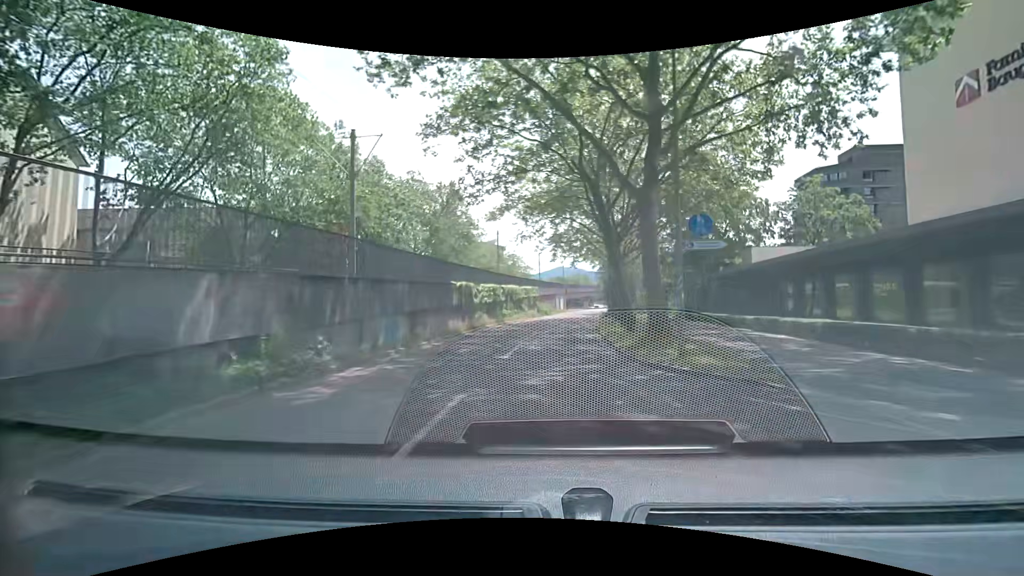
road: tertiary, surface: asphalt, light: Day
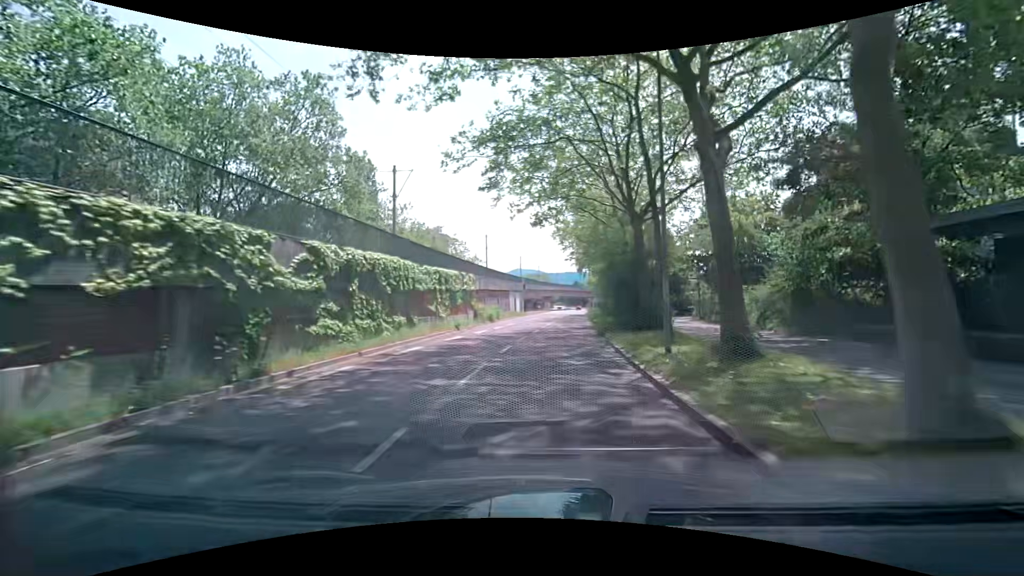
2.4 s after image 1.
(+1.1, +29.1) m; +3°
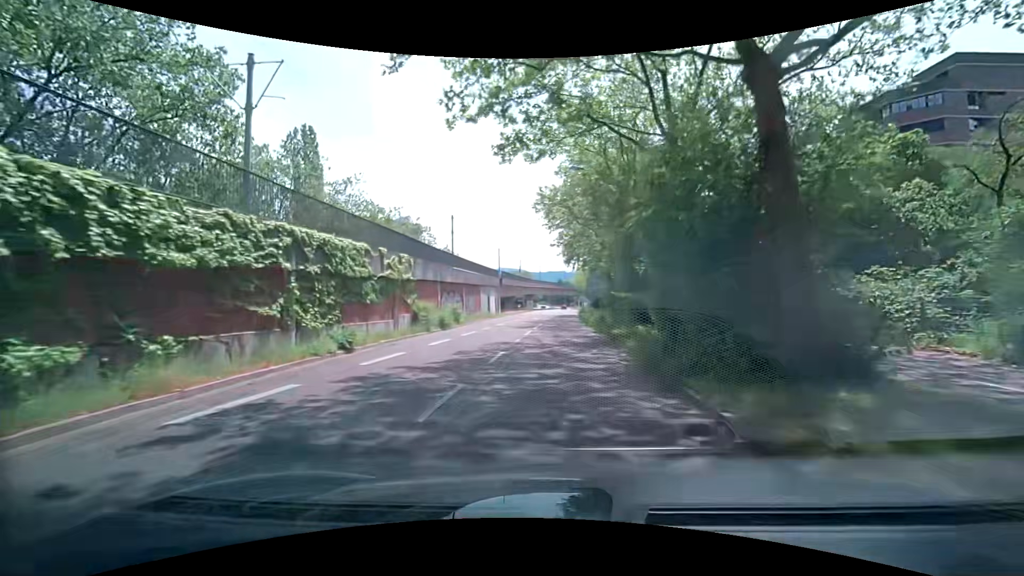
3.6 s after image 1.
(+0.5, +14.5) m; +3°
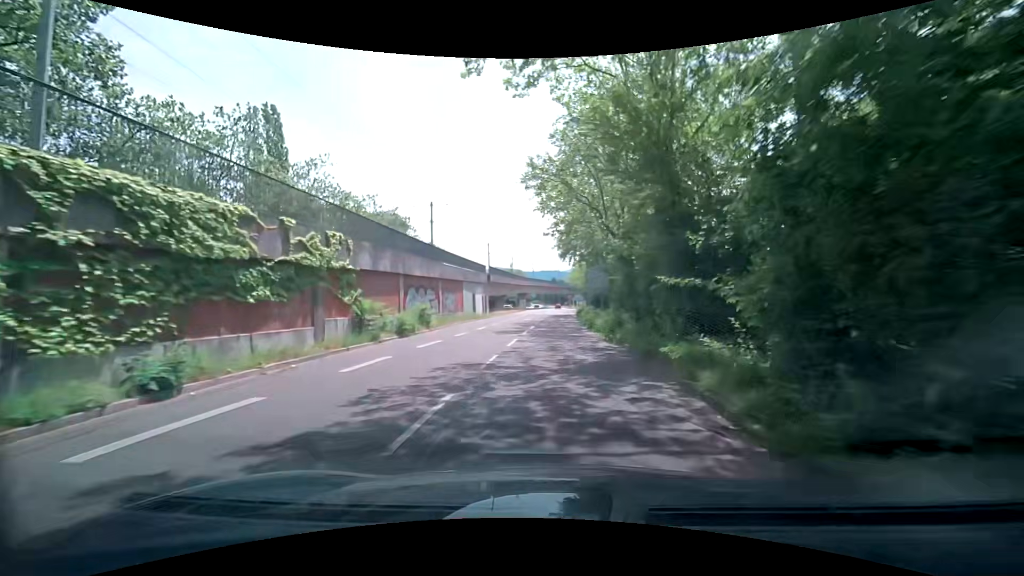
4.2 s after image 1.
(0.0, +7.3) m; +1°
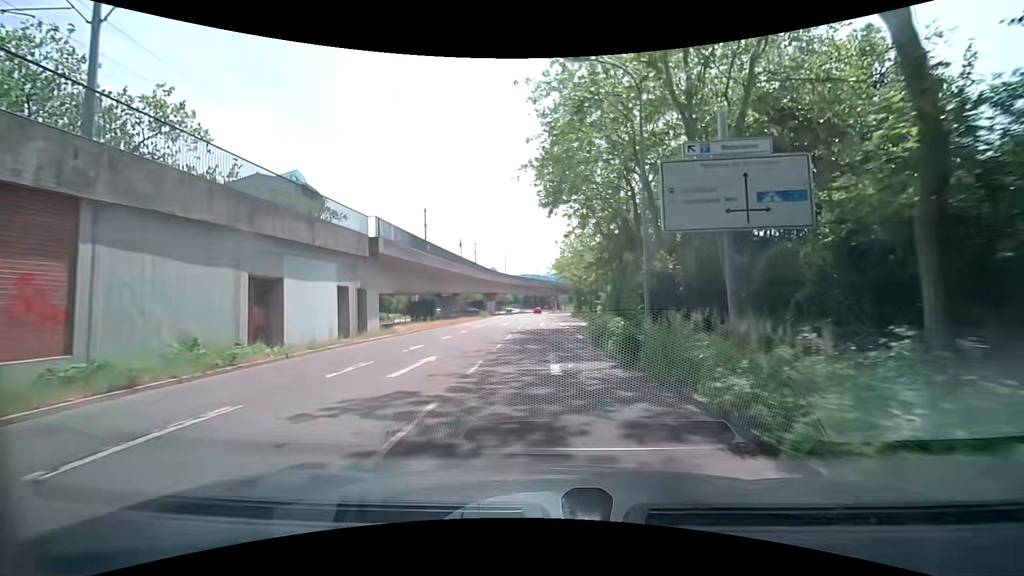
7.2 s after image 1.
(+0.9, +36.3) m; +3°
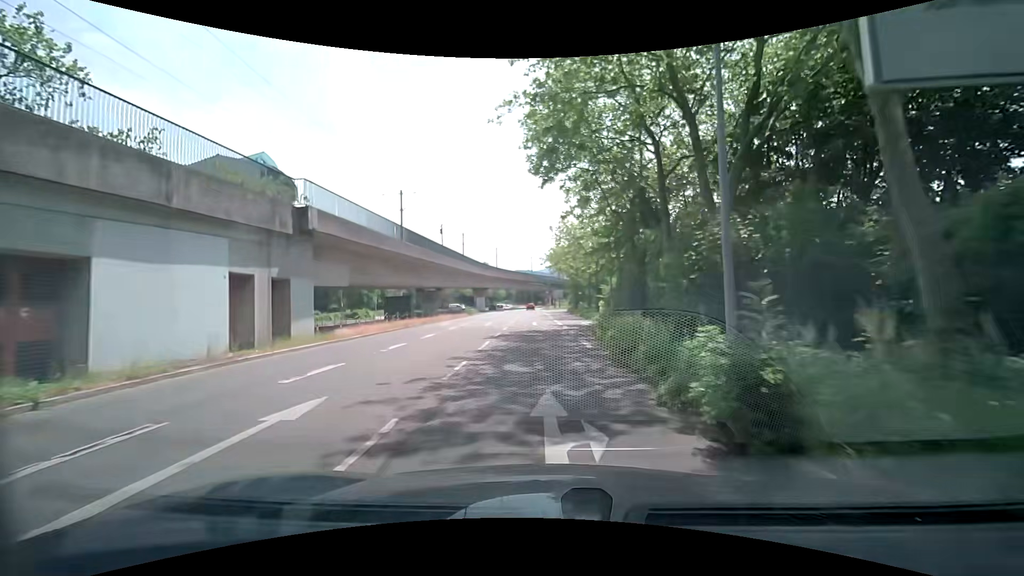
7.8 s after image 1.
(0.0, +7.1) m; 0°
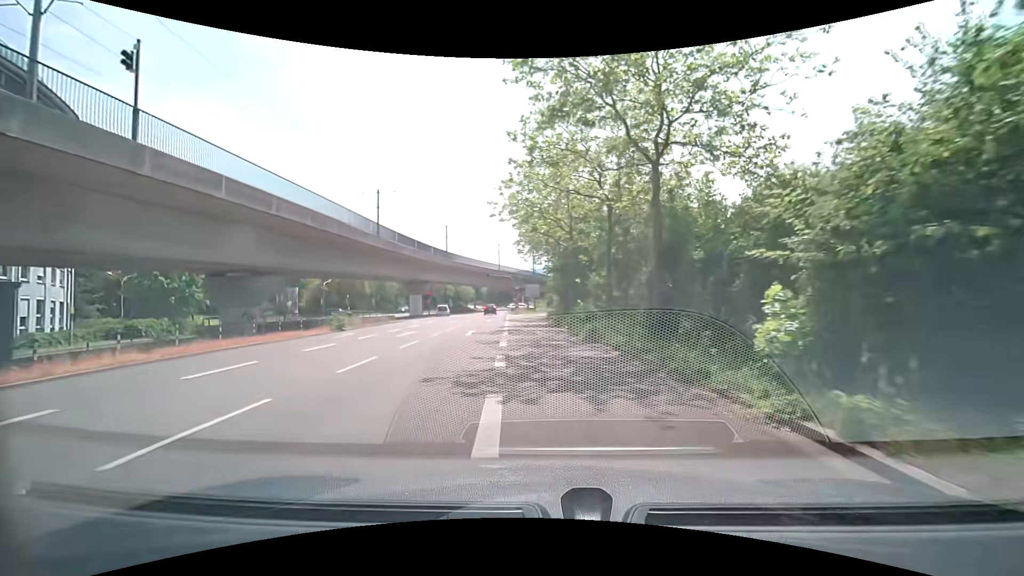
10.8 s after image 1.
(+1.2, +34.7) m; +3°
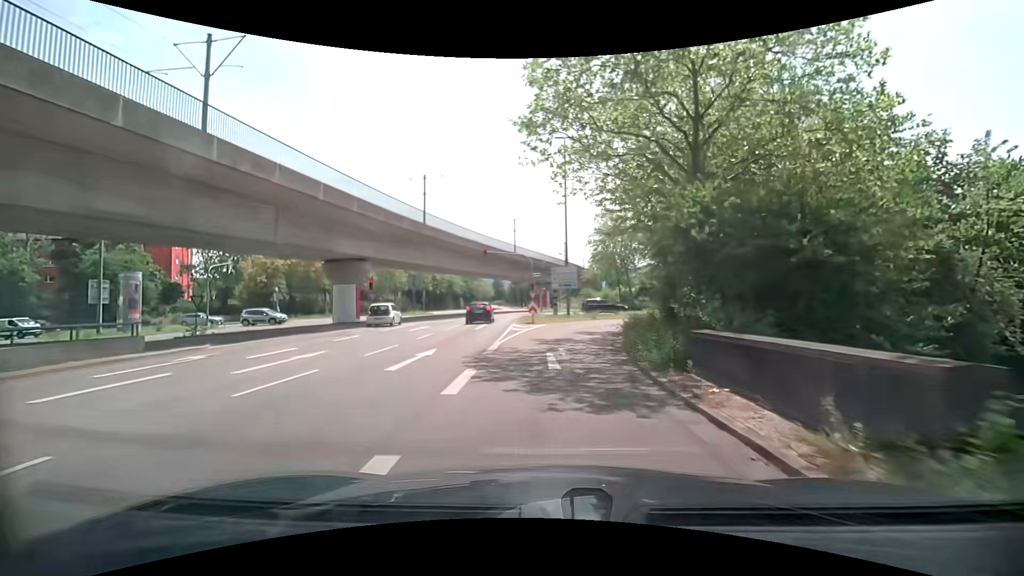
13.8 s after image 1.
(-0.8, +32.9) m; -2°
(0, +10) (+1, +20) (+3, +30) (+7, +39) (+13, +47) (+22, +51) (+32, +54) (+41, +55) (+51, +56) (+61, +57) m
